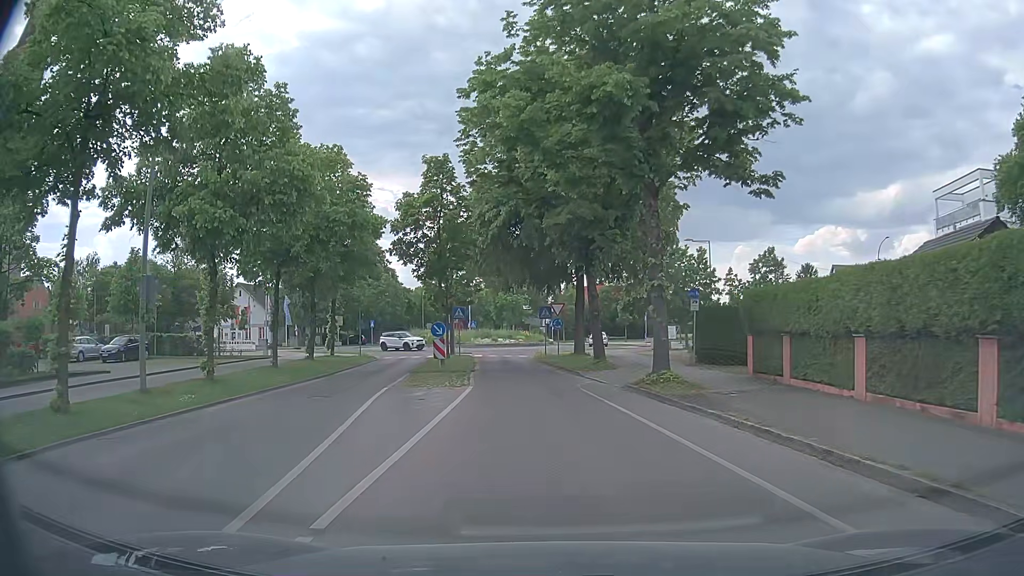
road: residential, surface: asphalt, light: Day
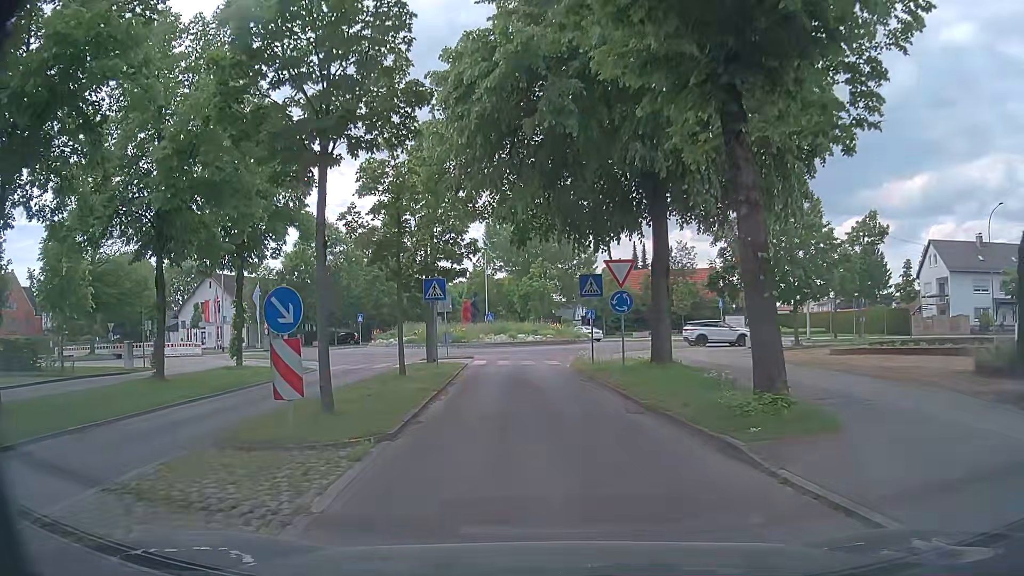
(-0.3, +18.0) m; -3°
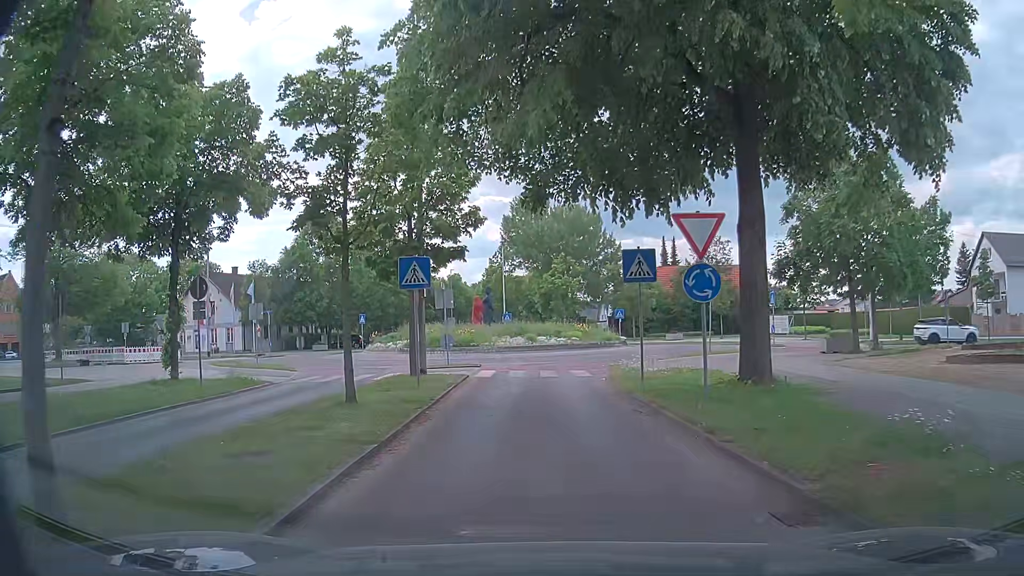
(0.0, +6.7) m; -1°
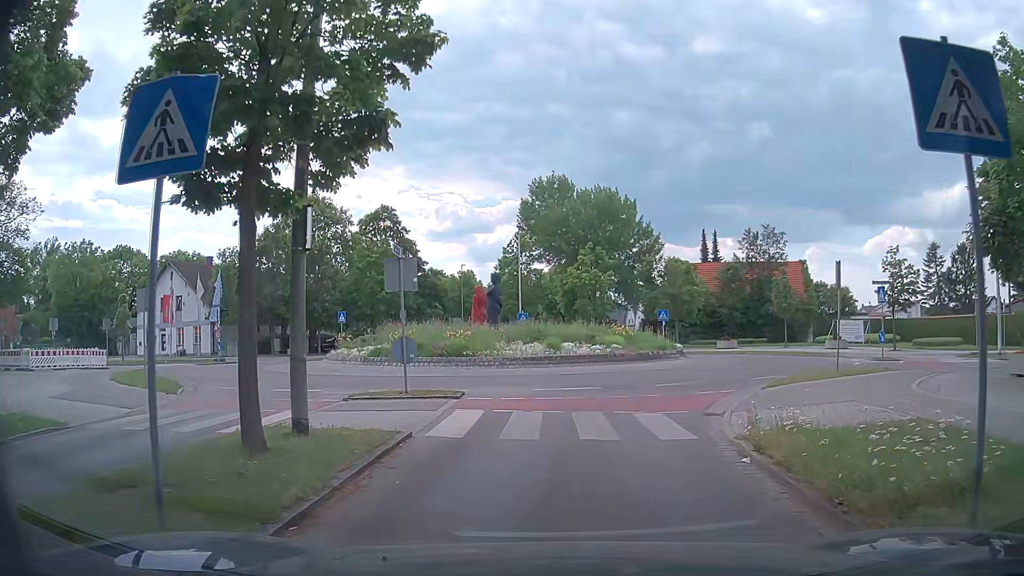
(-0.3, +11.5) m; -3°
